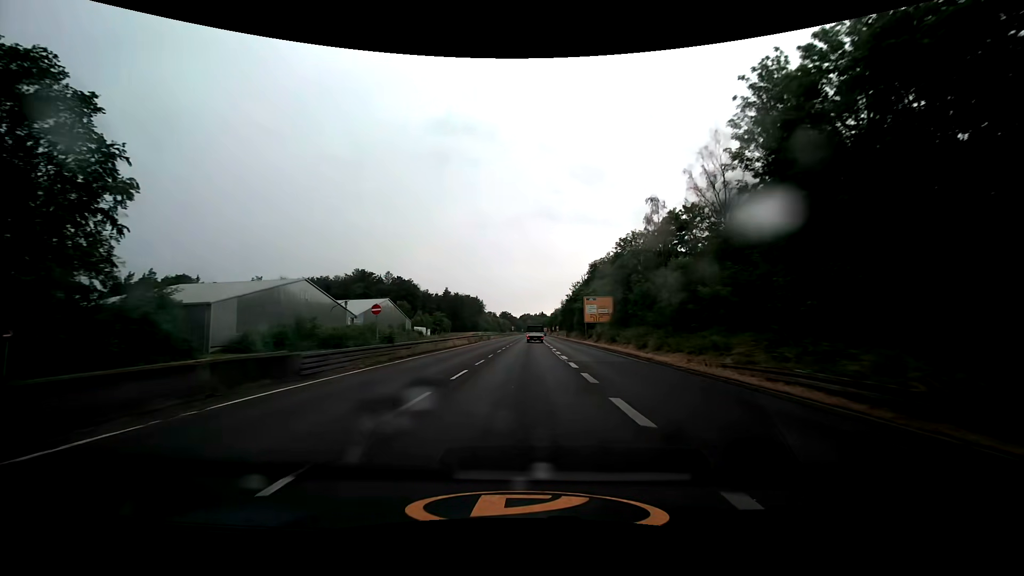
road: trunk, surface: asphalt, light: Day
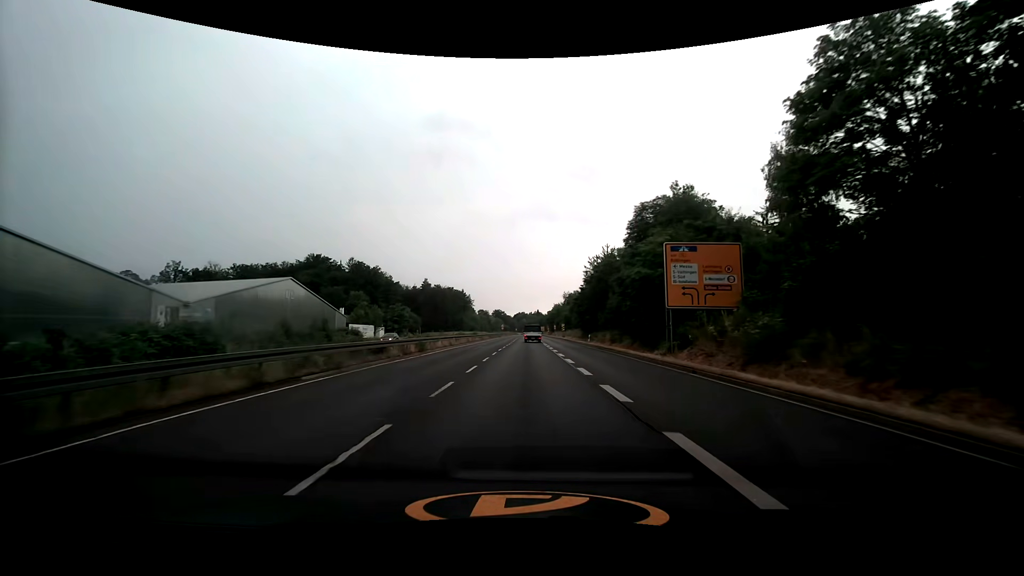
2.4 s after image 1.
(+0.2, +45.5) m; 0°
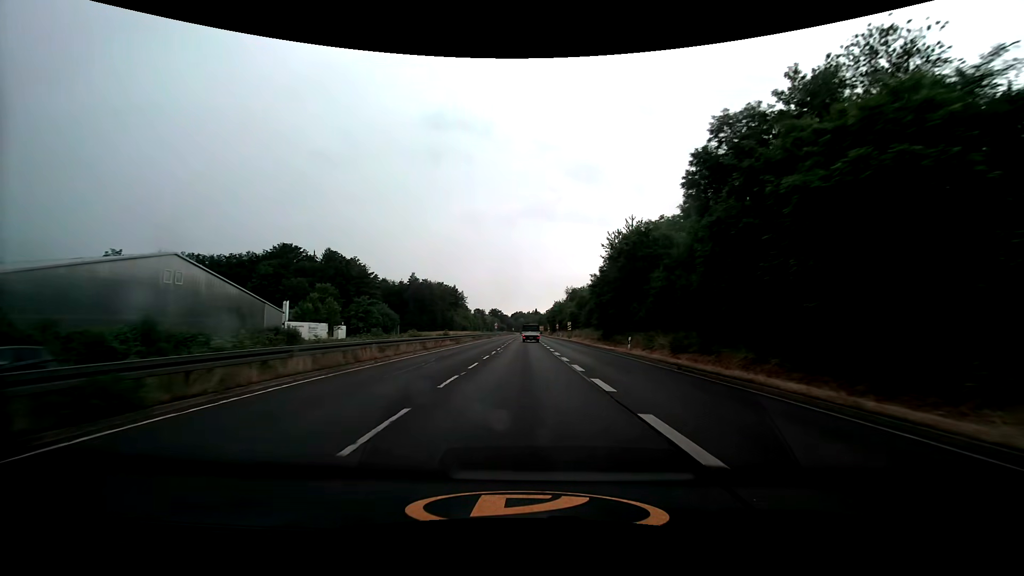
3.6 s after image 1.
(+0.1, +22.7) m; 0°
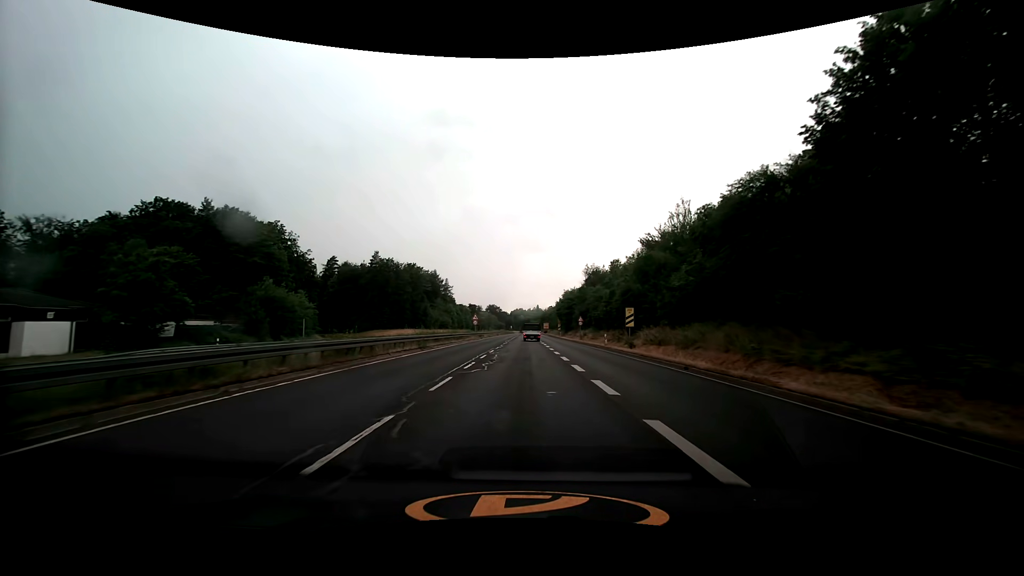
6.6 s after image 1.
(0.0, +54.6) m; 0°
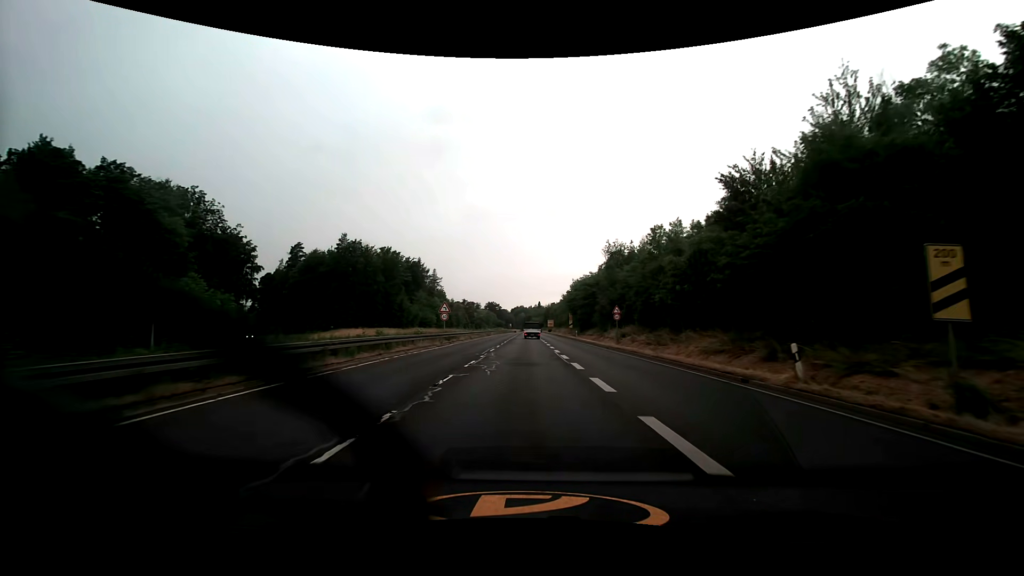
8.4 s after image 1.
(+0.1, +29.6) m; 0°
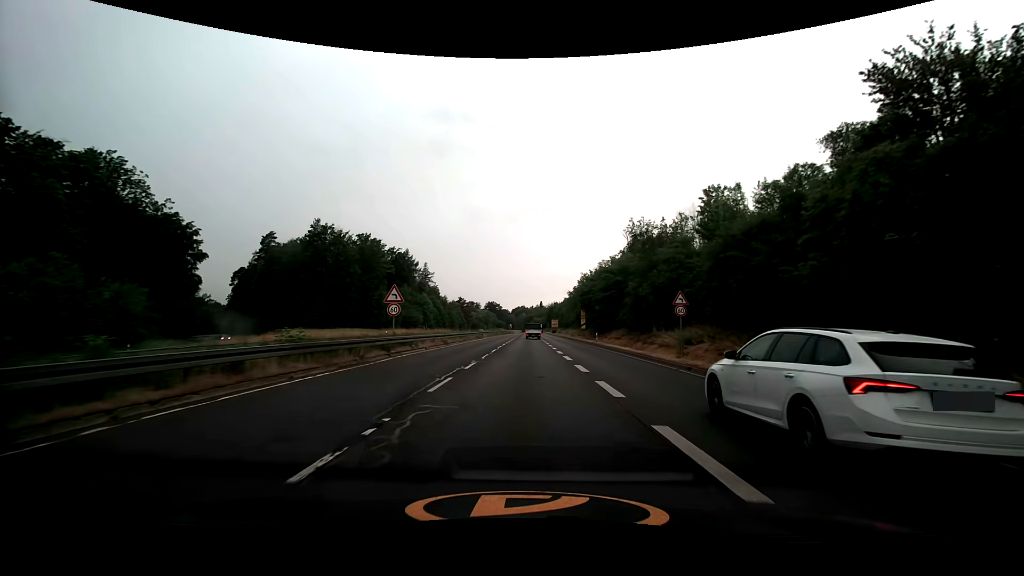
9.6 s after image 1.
(0.0, +18.5) m; 0°
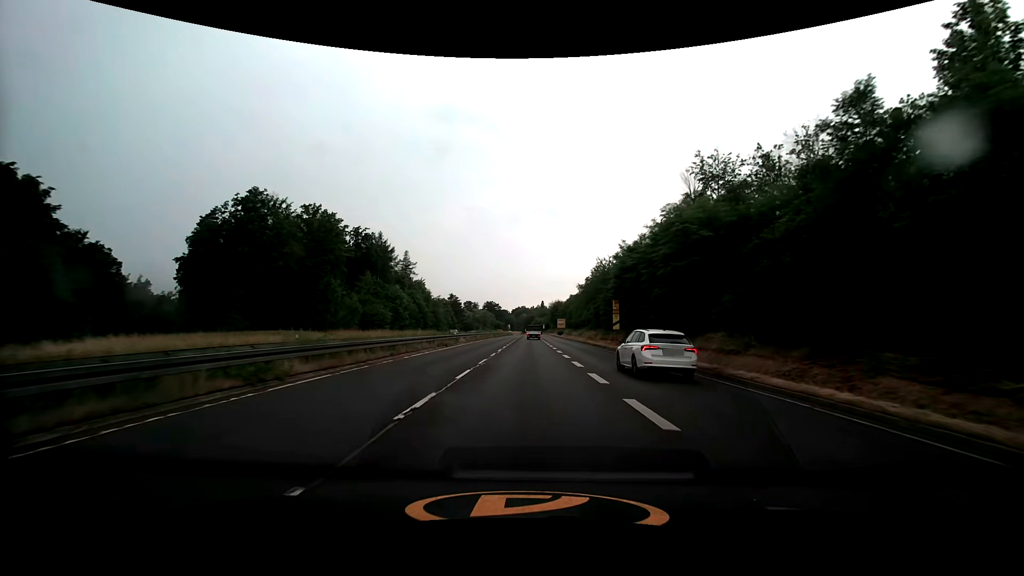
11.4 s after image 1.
(0.0, +27.3) m; 0°
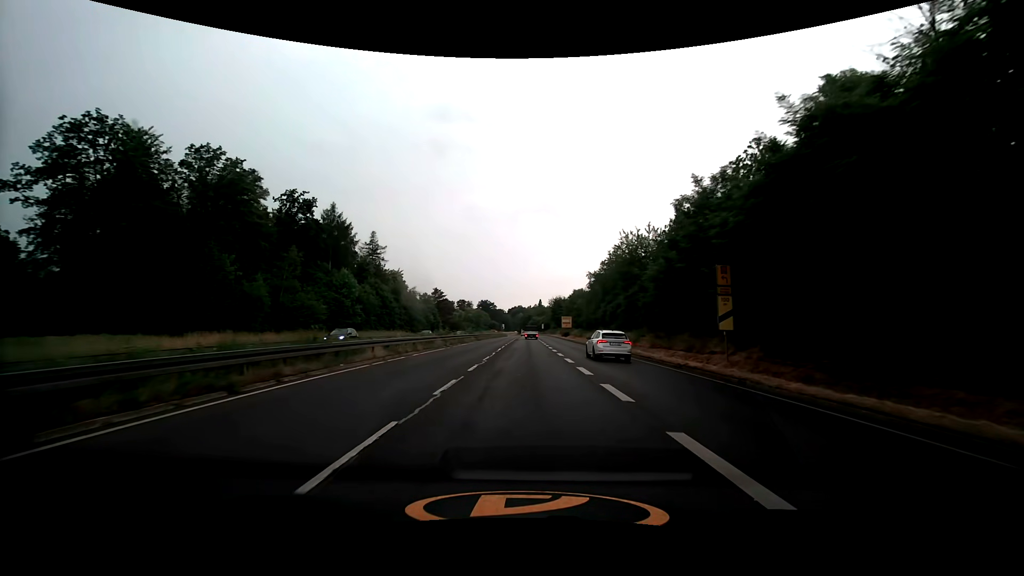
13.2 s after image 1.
(+0.1, +27.1) m; 0°
(0, +10) (0, +20) (0, +30) (0, +40) (0, +50) (0, +60) (0, +70) (0, +80) (0, +90) (0, +100) m
